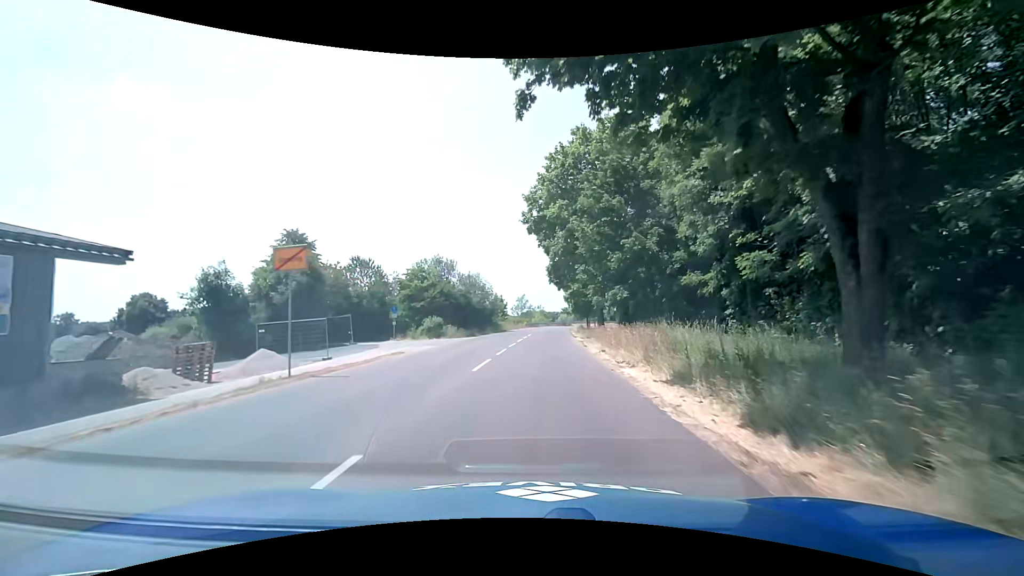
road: tertiary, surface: asphalt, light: Day
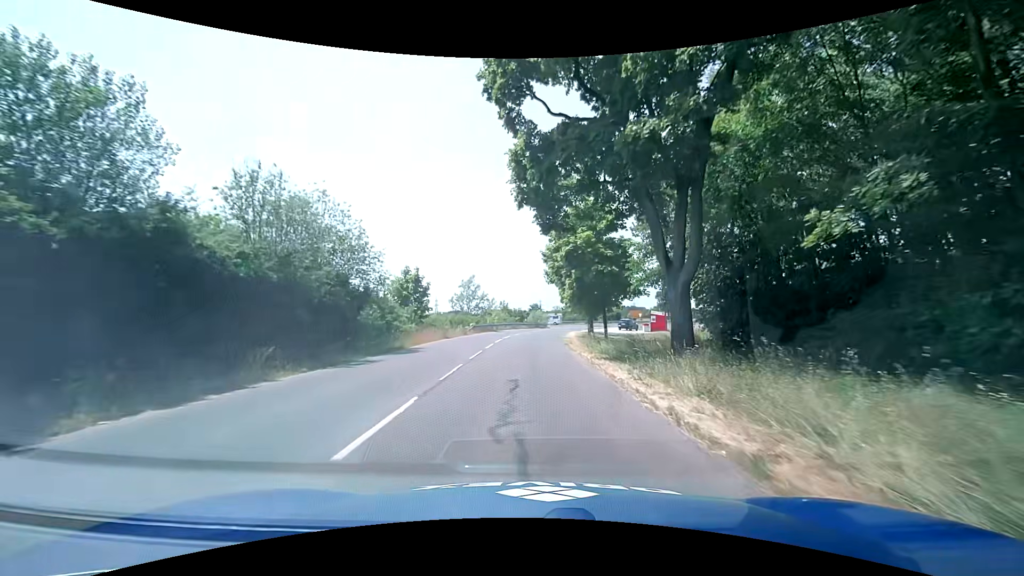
(+1.2, +38.3) m; +3°
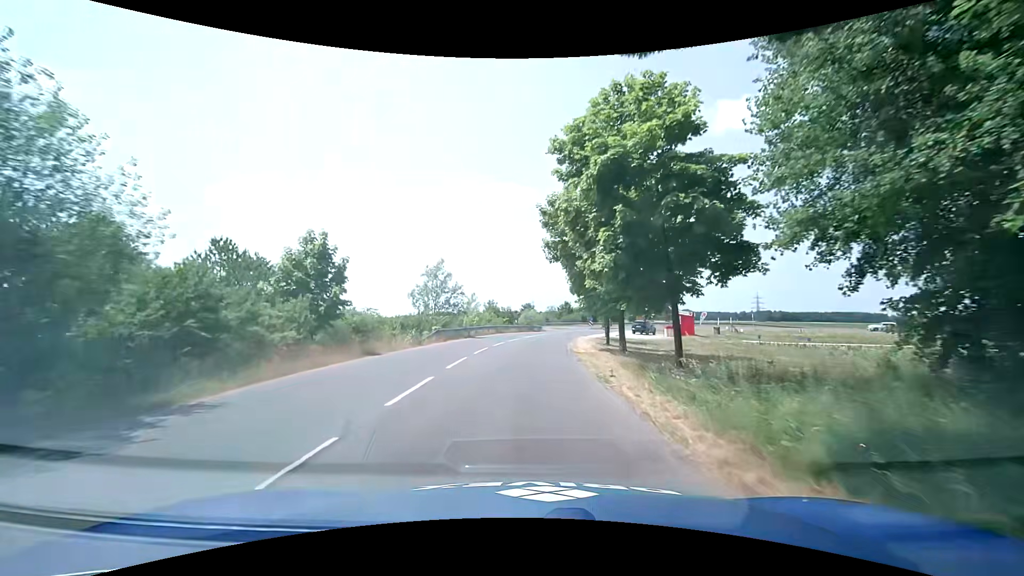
(+0.2, +15.1) m; +1°
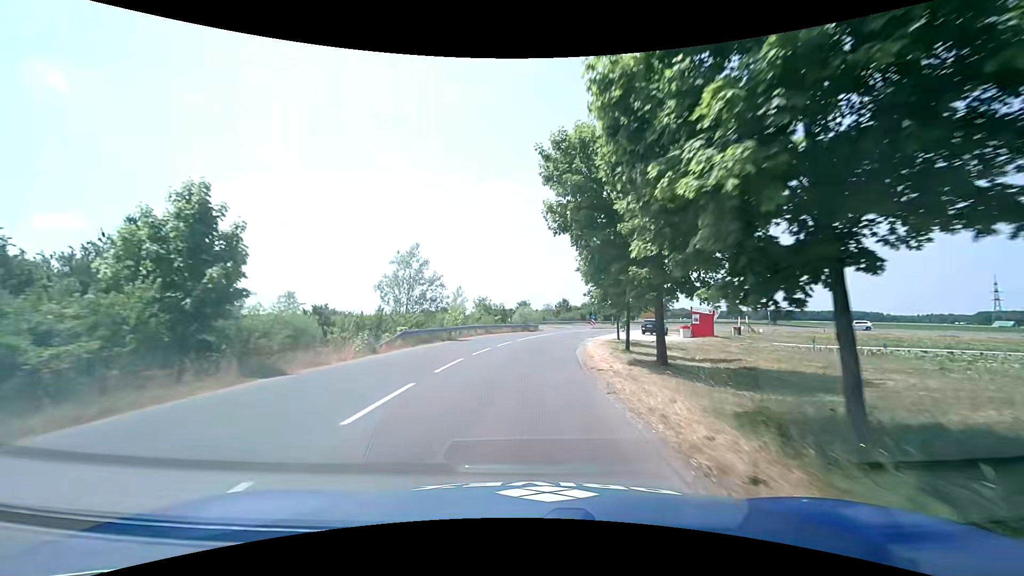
(0.0, +7.4) m; +1°
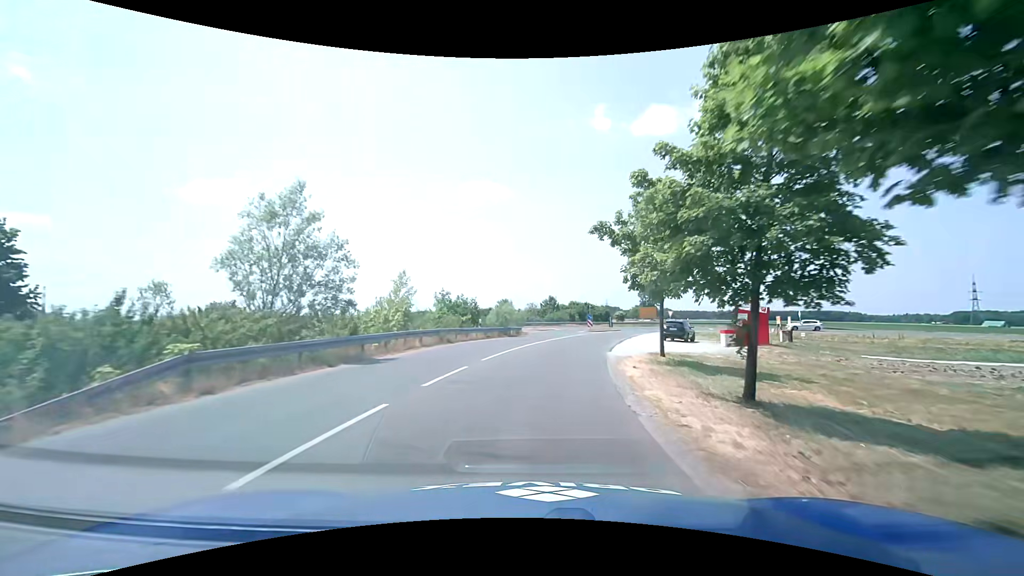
(+0.1, +14.3) m; +2°
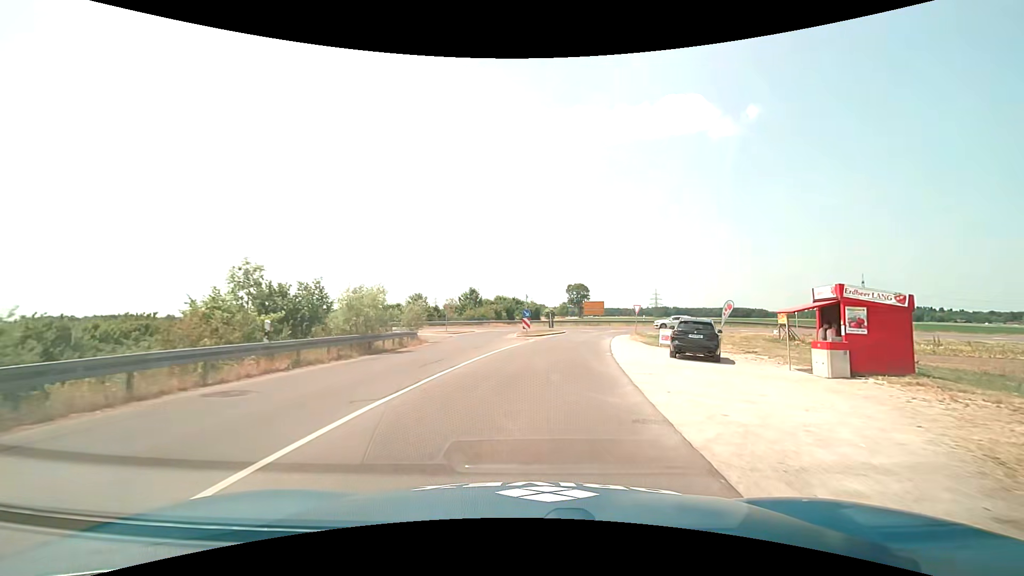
(+1.3, +19.4) m; +8°
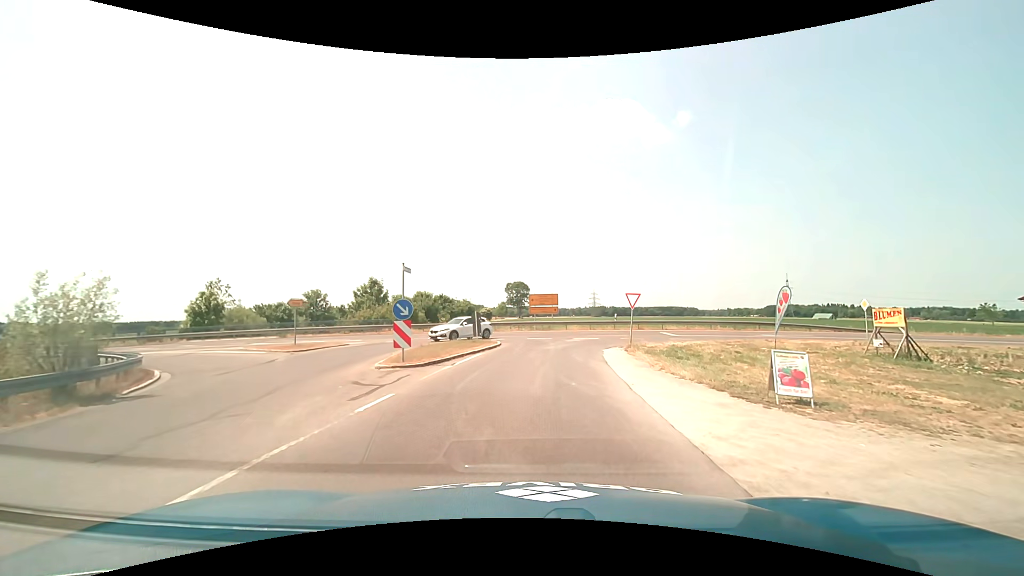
(+1.6, +20.1) m; +7°
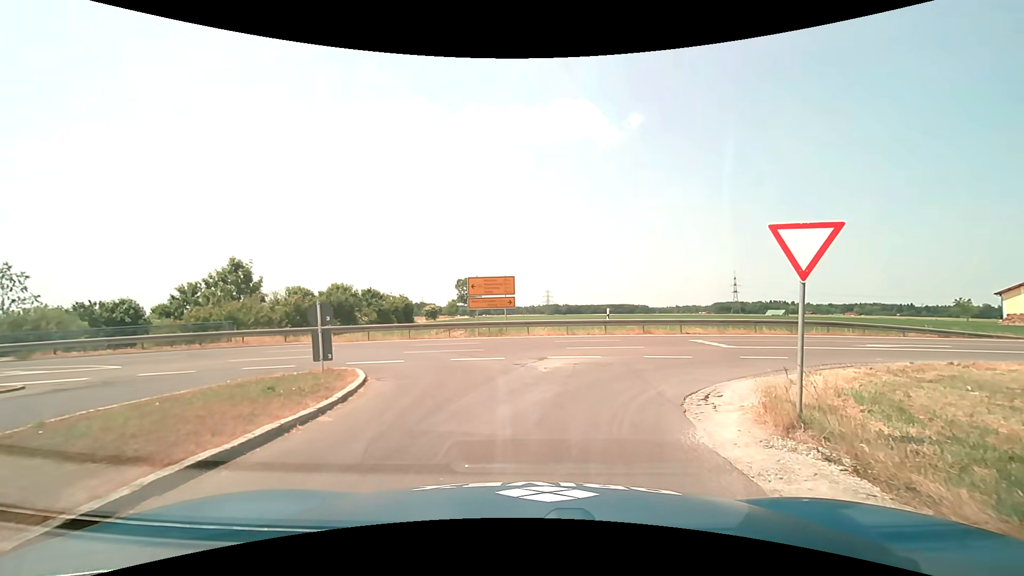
(+0.7, +16.3) m; +6°
(+1, +10) (+7, +18) (+17, +21) (+26, +22) (+36, +23) (+46, +25) (+56, +26) (+66, +28) (+76, +29) (+86, +31) m
